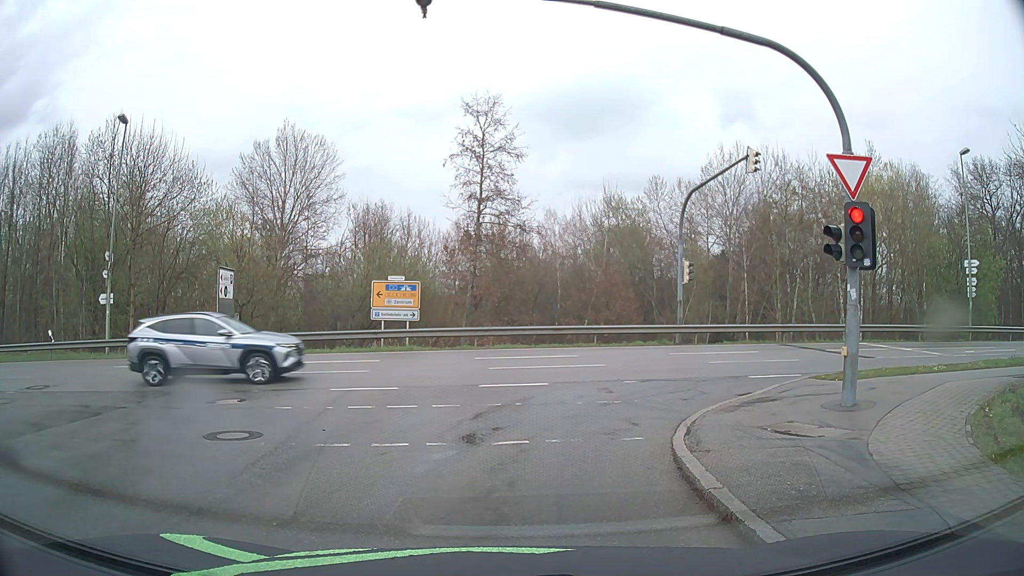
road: residential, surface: asphalt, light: Day
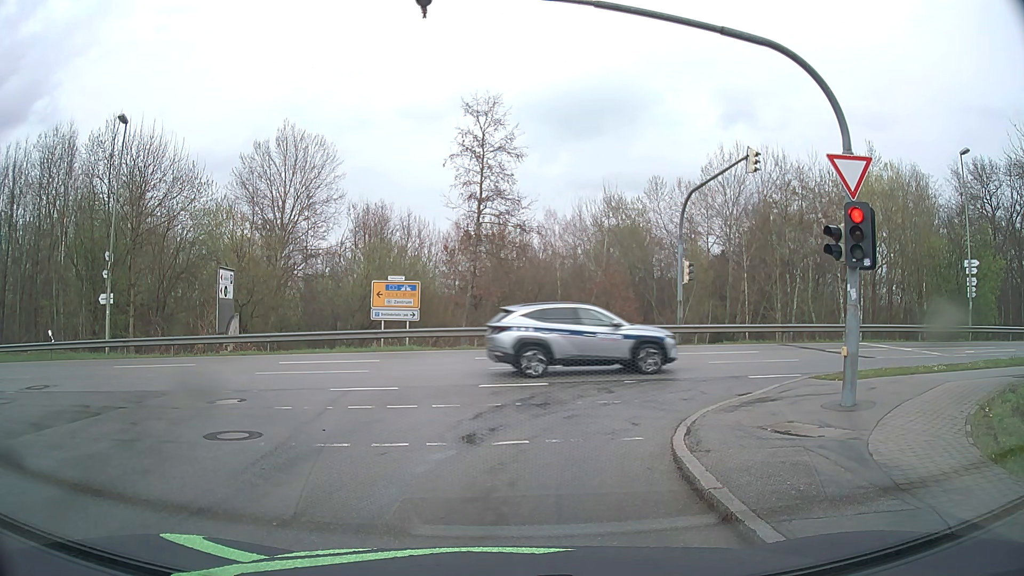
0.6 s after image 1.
(0.0, 0.0) m; 0°
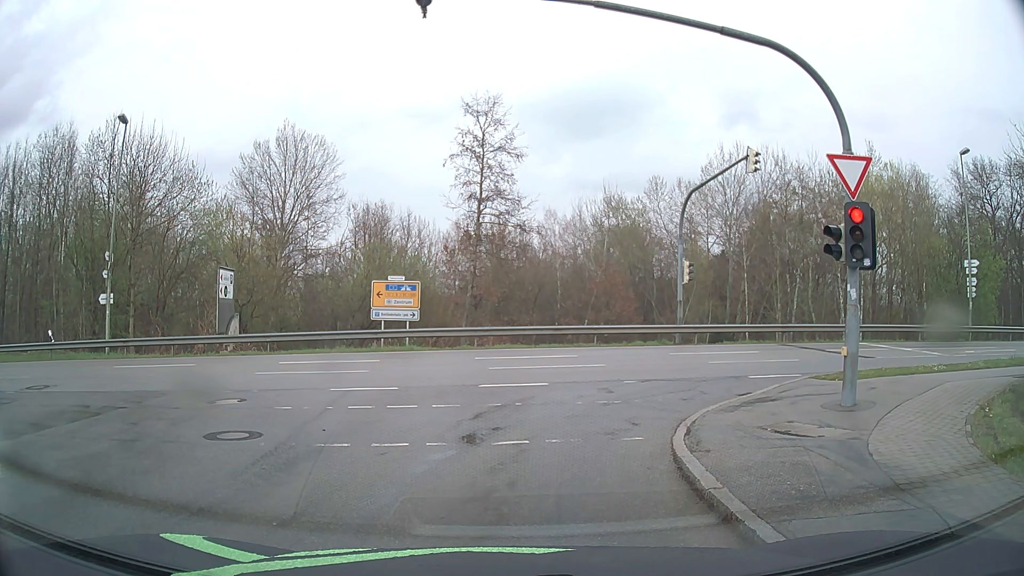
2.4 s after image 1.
(0.0, 0.0) m; 0°
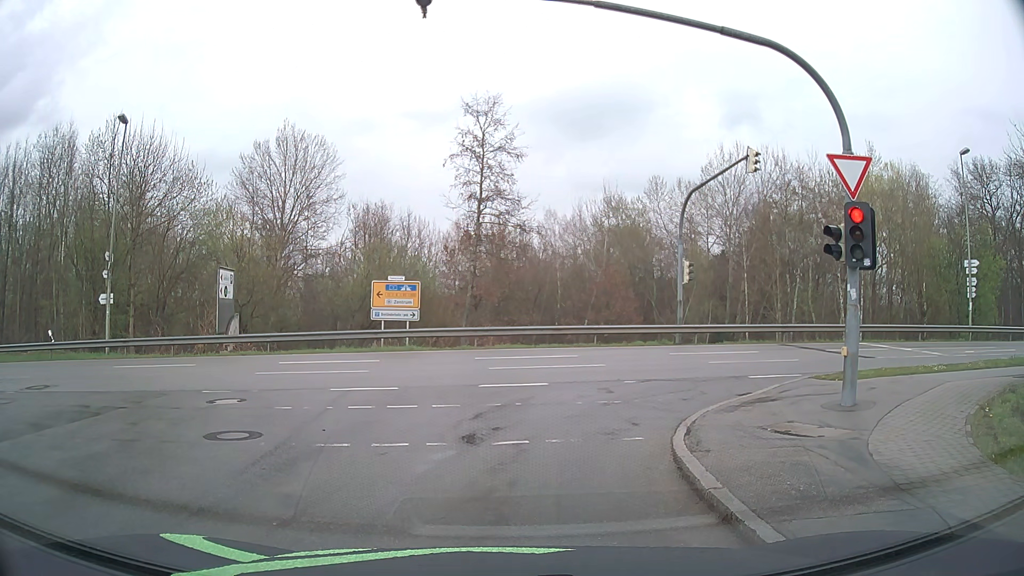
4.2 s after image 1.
(0.0, 0.0) m; 0°
(0, +10) (+5, +18) (+15, +21) (+25, +22) (+35, +22) (+45, +23) (+55, +24) (+65, +25) (+75, +26) (+85, +27) m
